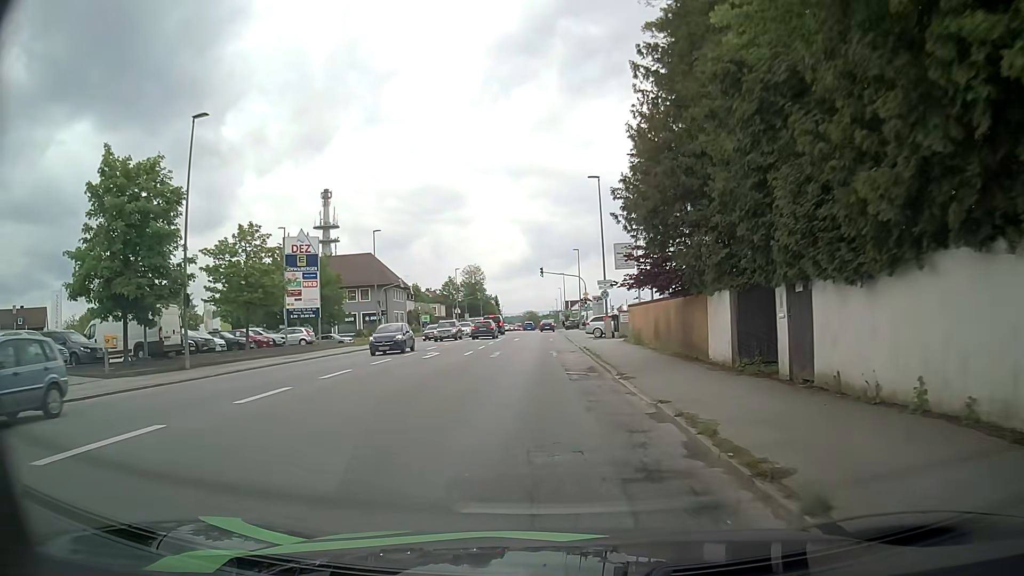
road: tertiary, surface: asphalt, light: Day
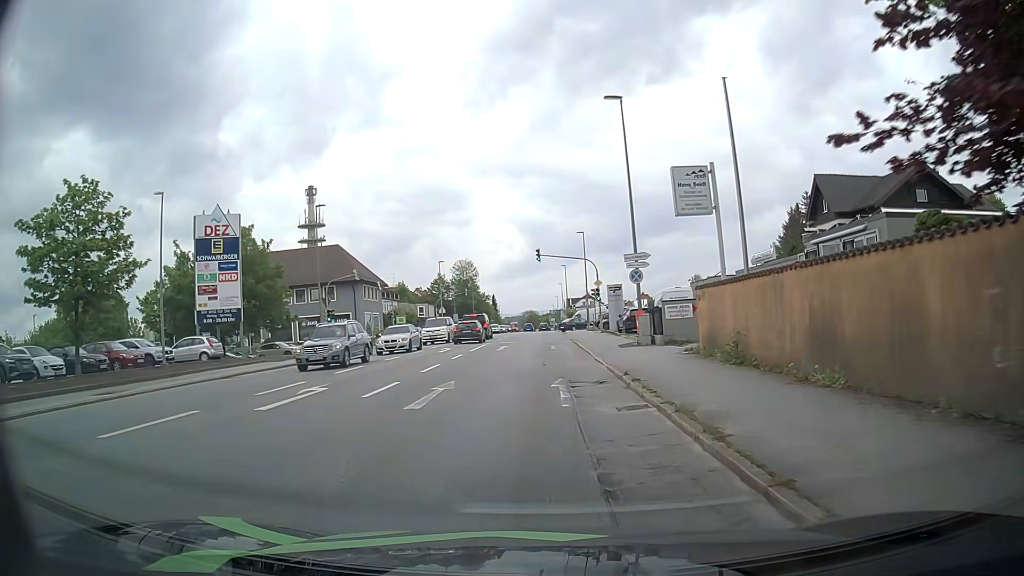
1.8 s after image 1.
(-0.2, +15.7) m; -1°
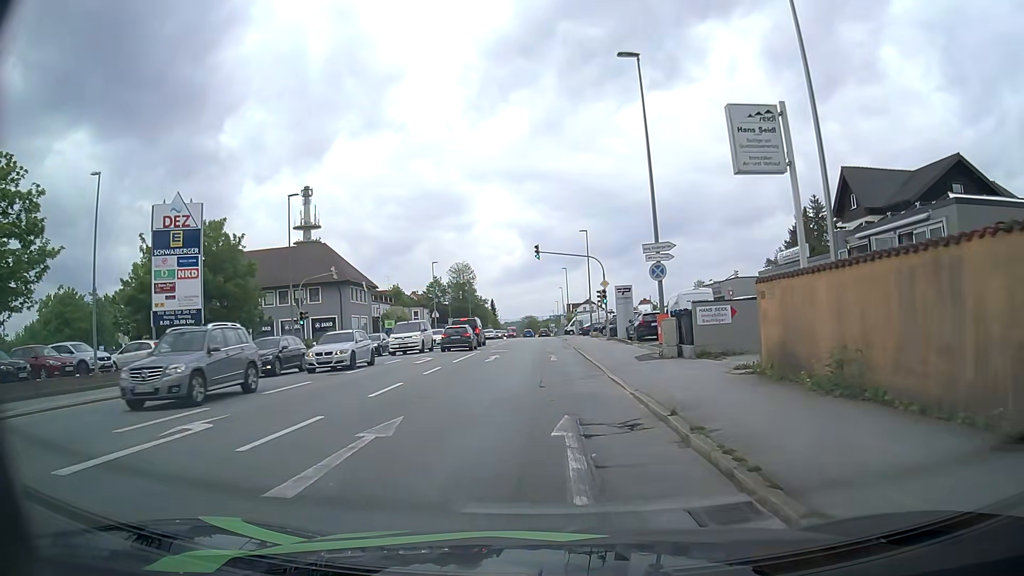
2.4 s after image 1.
(0.0, +5.5) m; -1°
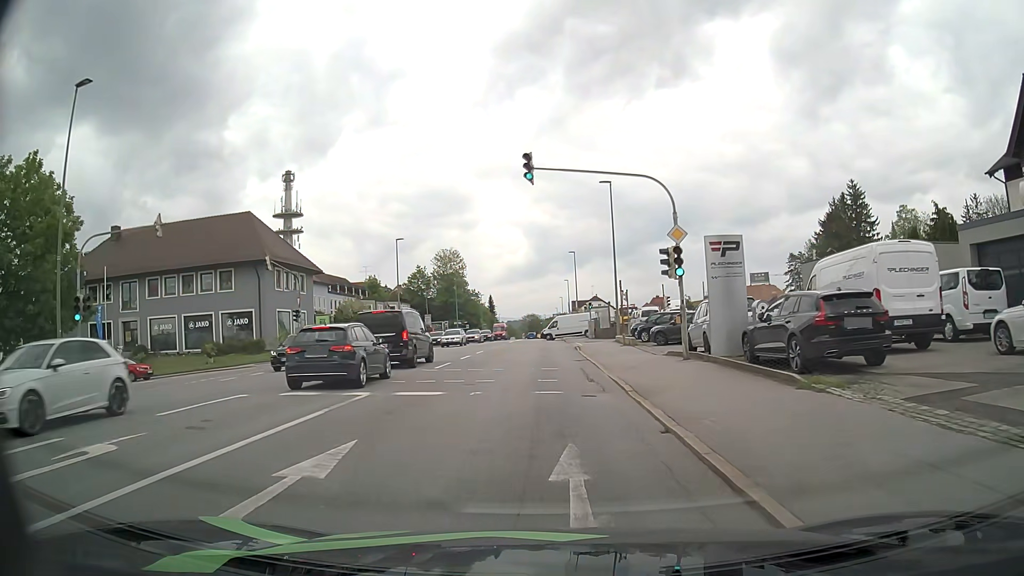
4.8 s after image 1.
(+0.3, +22.5) m; +1°
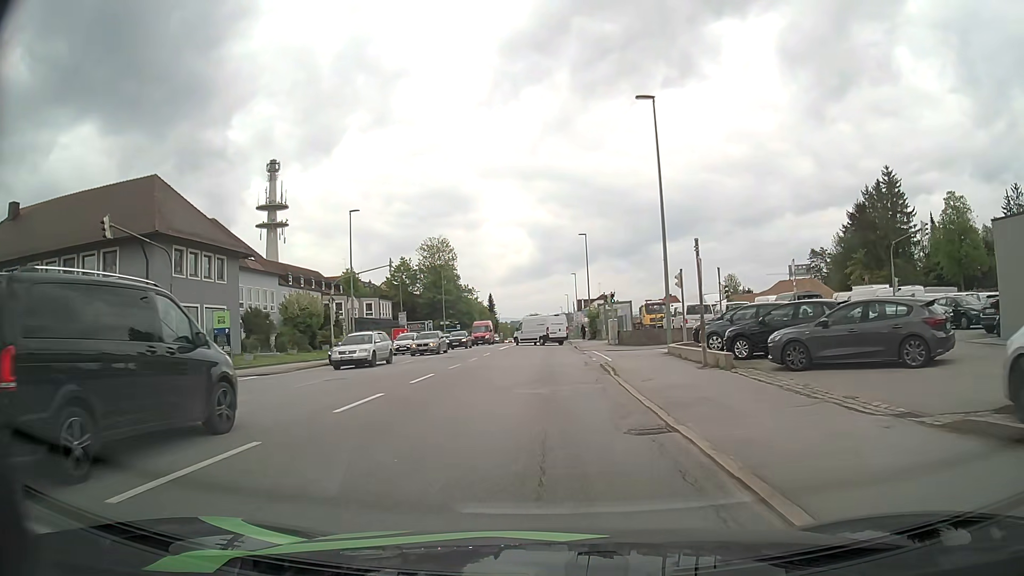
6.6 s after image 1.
(-0.1, +16.8) m; -1°
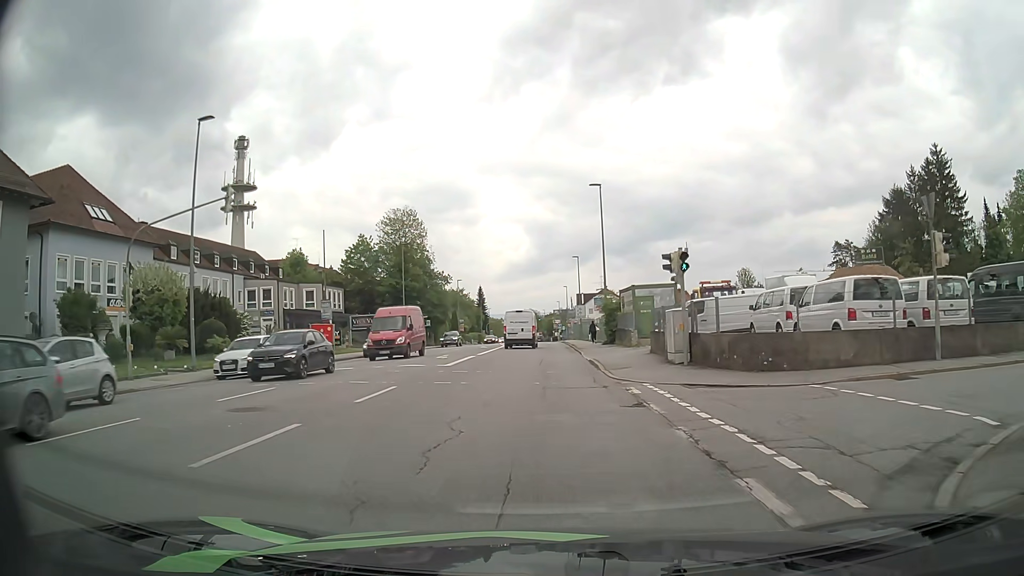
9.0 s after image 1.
(+0.4, +22.4) m; +1°
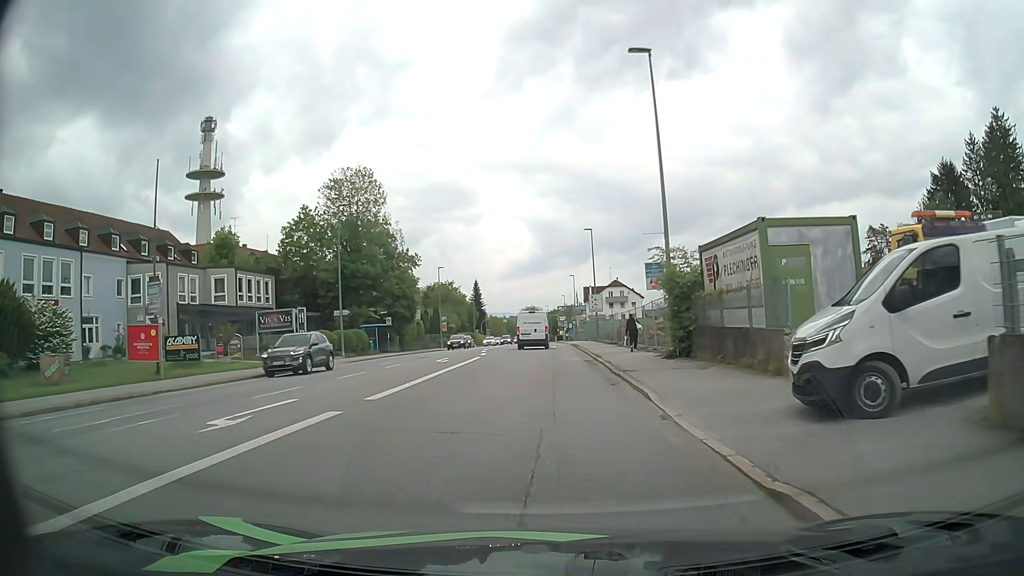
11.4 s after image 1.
(0.0, +21.7) m; -1°
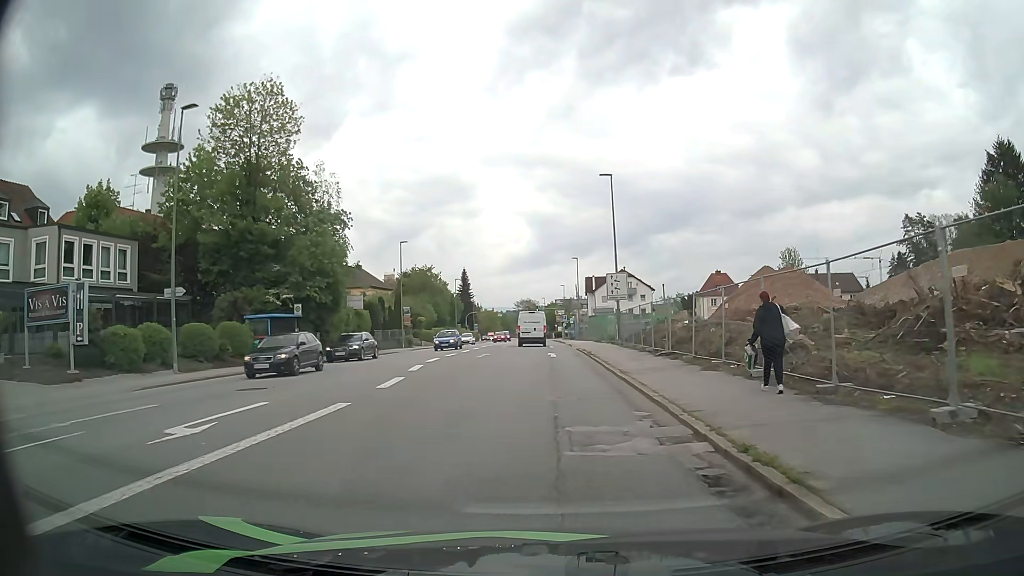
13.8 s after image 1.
(+0.1, +21.3) m; 0°
(0, +10) (0, +20) (0, +30) (0, +40) (0, +50) (0, +60) (-1, +70) (-1, +80) (-2, +90) (-2, +100) m
